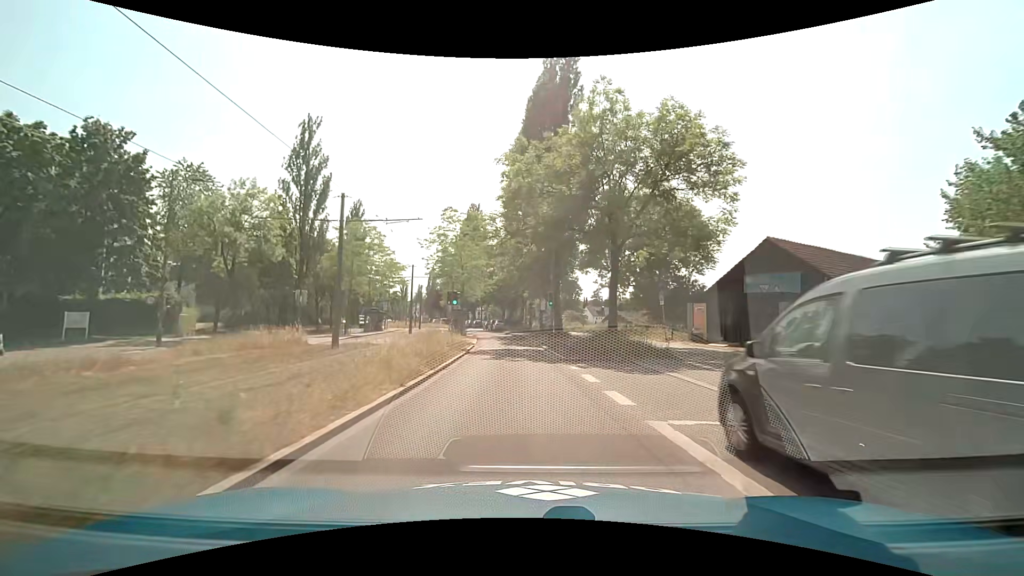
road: secondary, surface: asphalt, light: Day
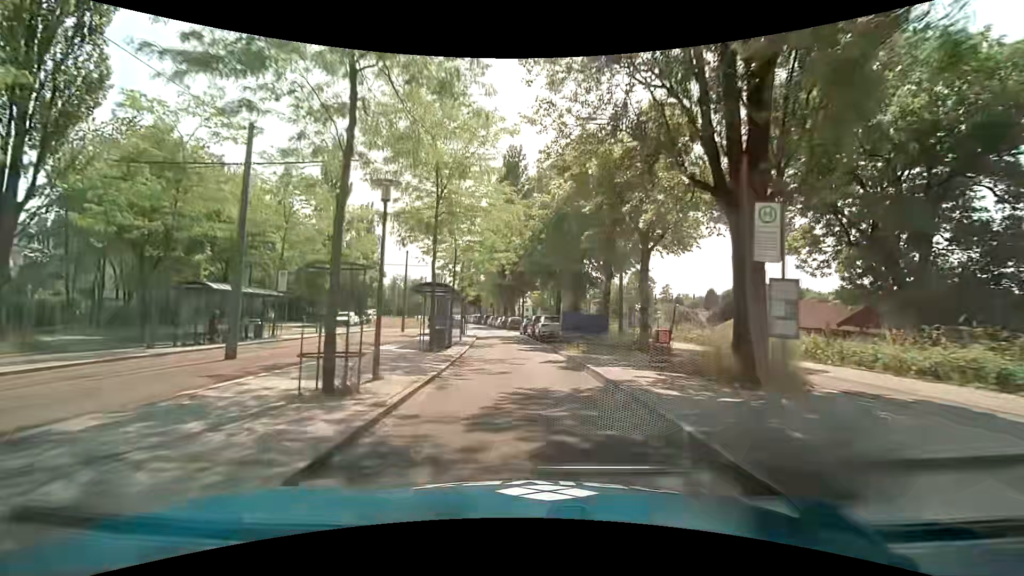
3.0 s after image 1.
(-1.7, +37.2) m; -6°
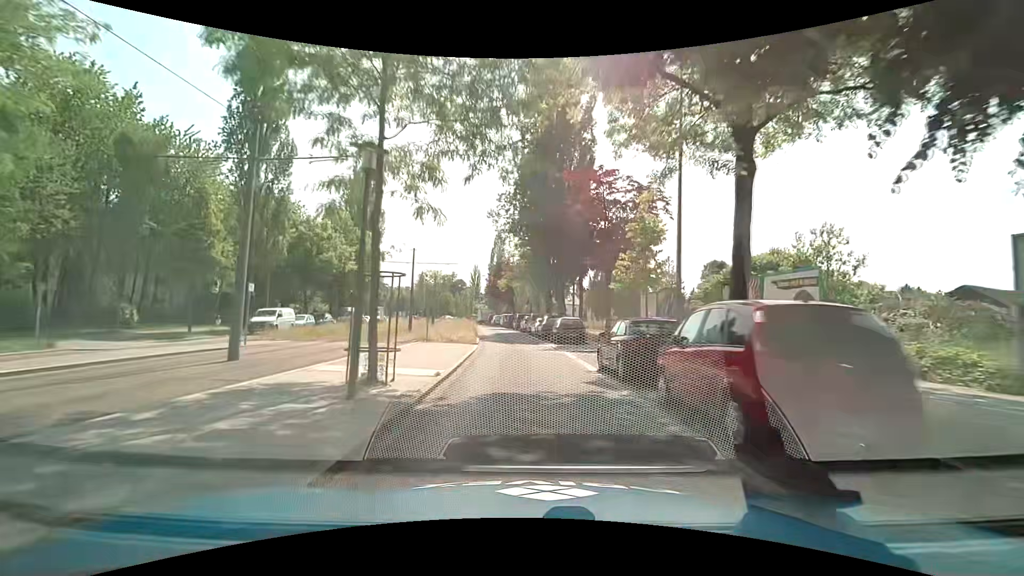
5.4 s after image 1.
(-1.4, +29.8) m; -5°
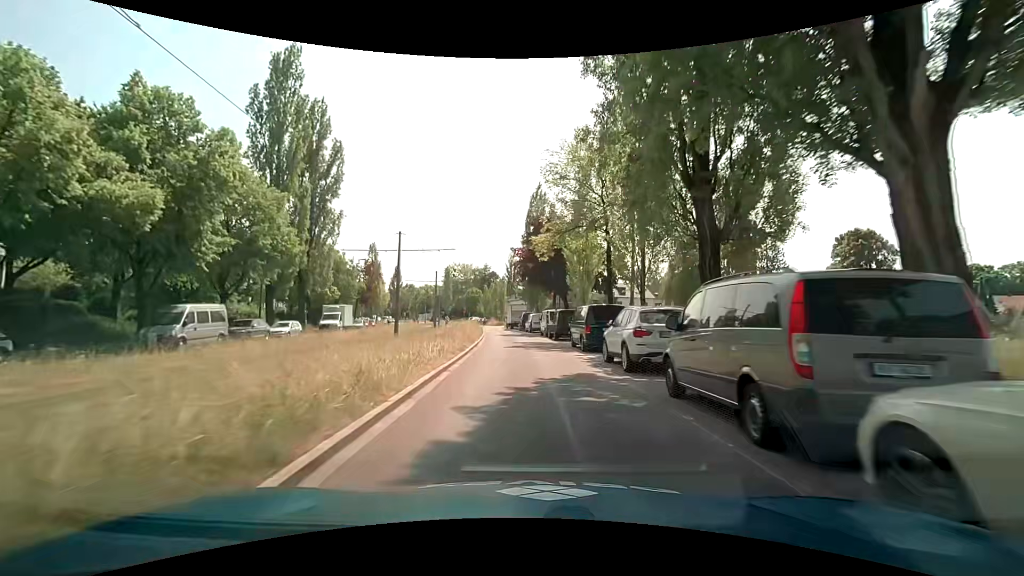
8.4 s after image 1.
(-1.9, +37.3) m; -5°
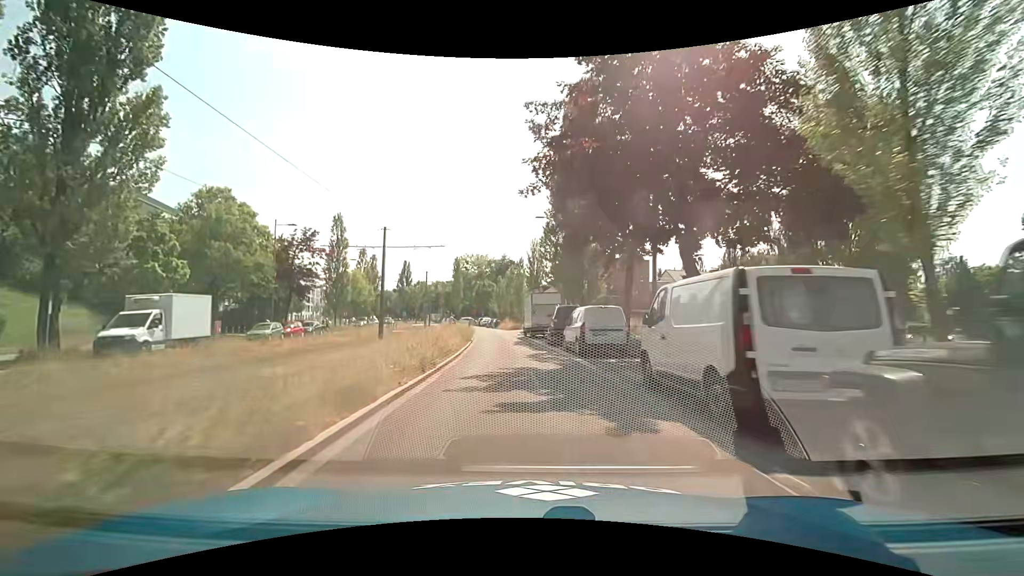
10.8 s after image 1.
(-1.0, +29.9) m; -3°
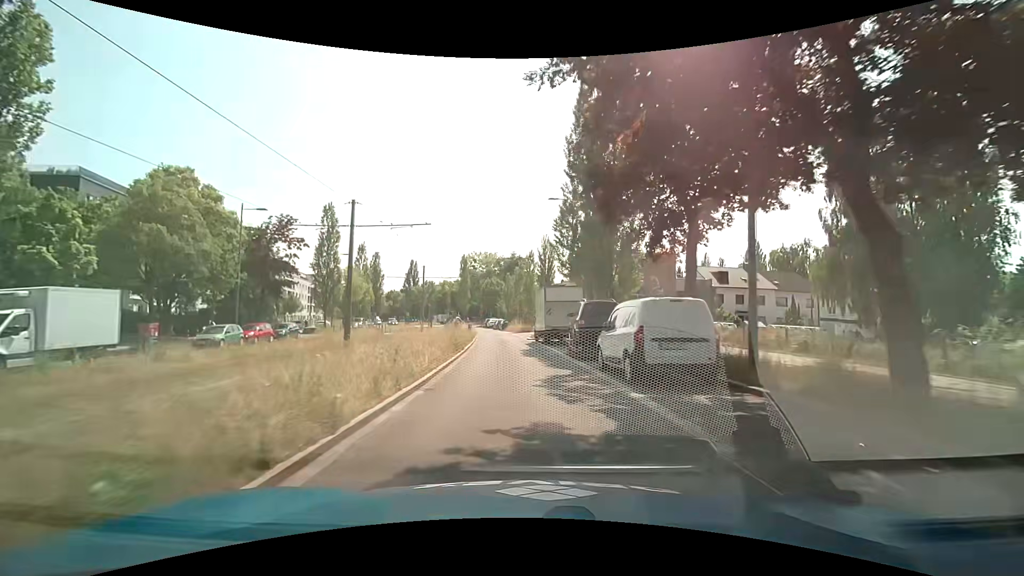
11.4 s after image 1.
(-0.1, +7.5) m; -2°
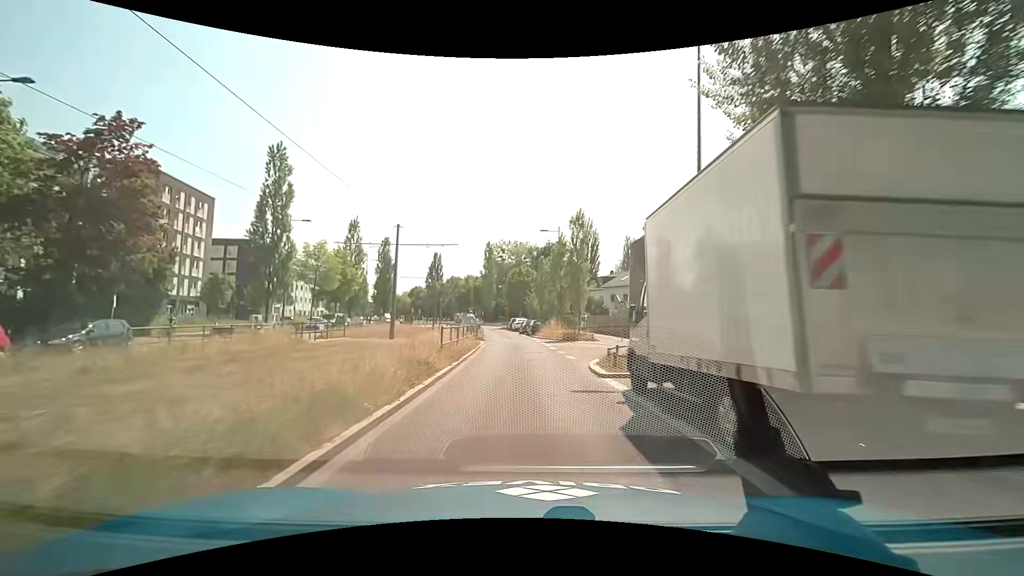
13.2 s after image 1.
(-0.8, +22.4) m; -3°
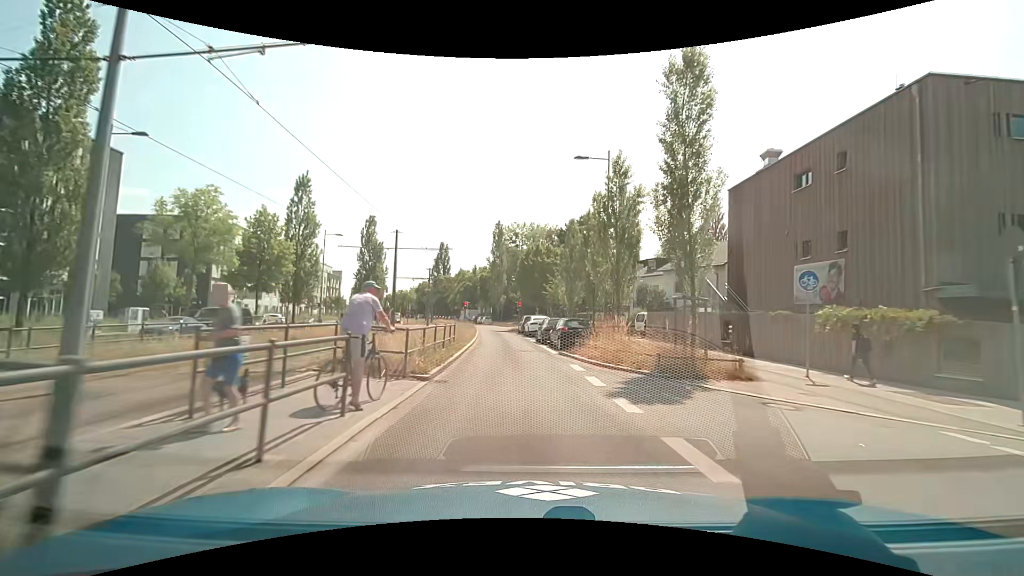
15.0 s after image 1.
(-0.5, +22.3) m; -2°
(0, +10) (0, +20) (-1, +30) (-2, +40) (-3, +50) (-4, +60) (-6, +70) (-8, +80) (-10, +89) (-12, +99) m
